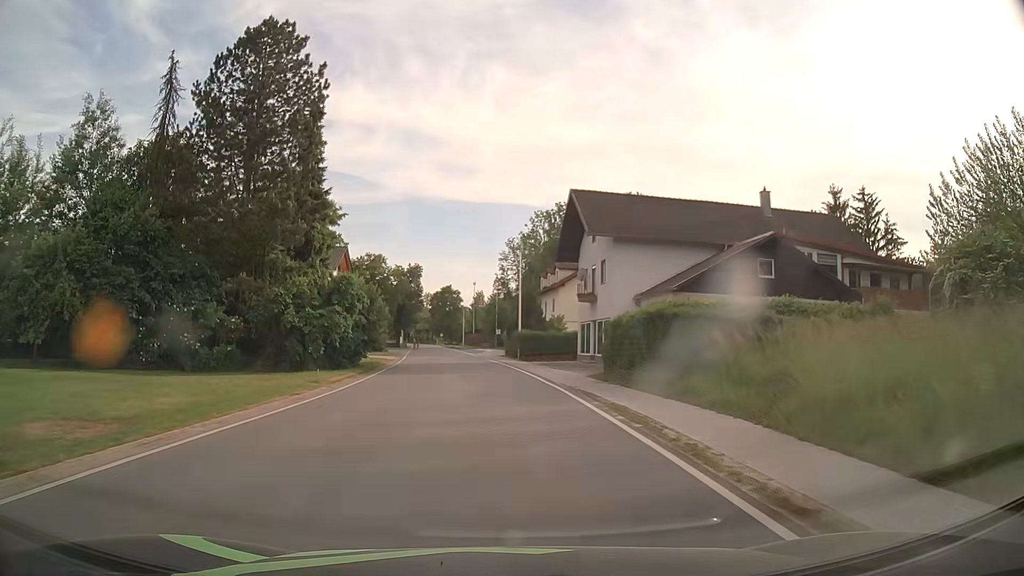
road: secondary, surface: asphalt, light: Day
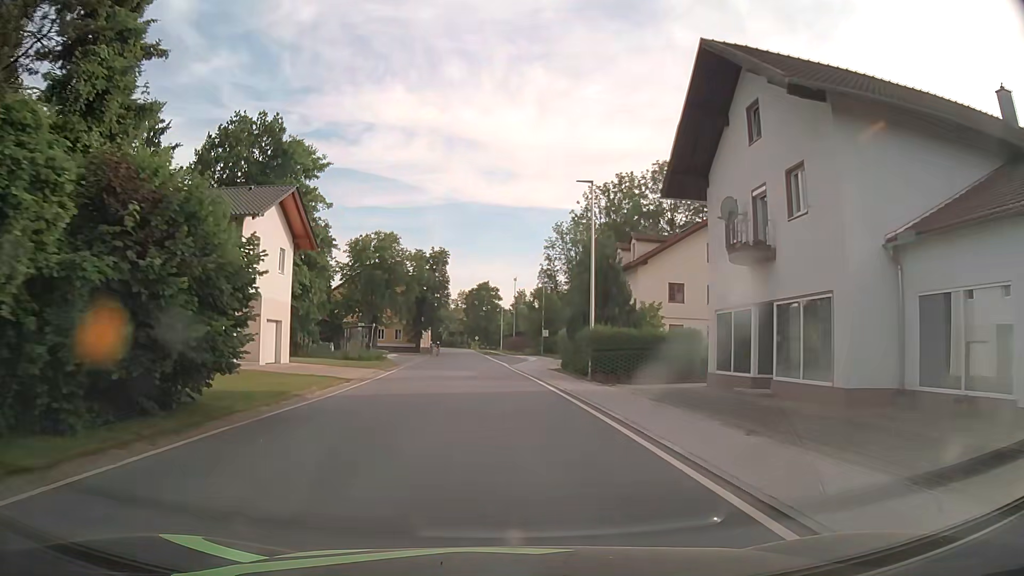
(-0.7, +22.8) m; -3°
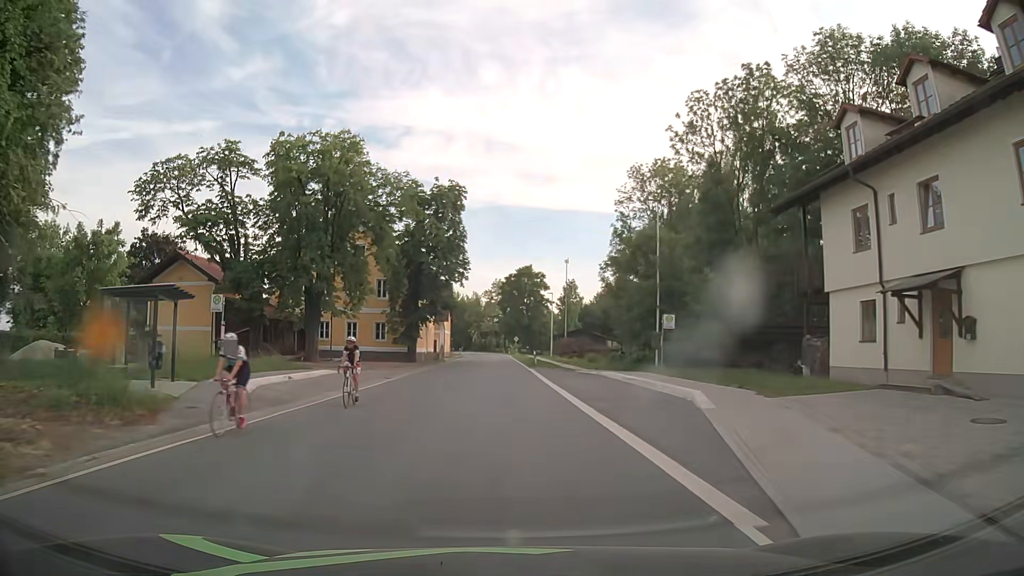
(-1.4, +38.0) m; -3°
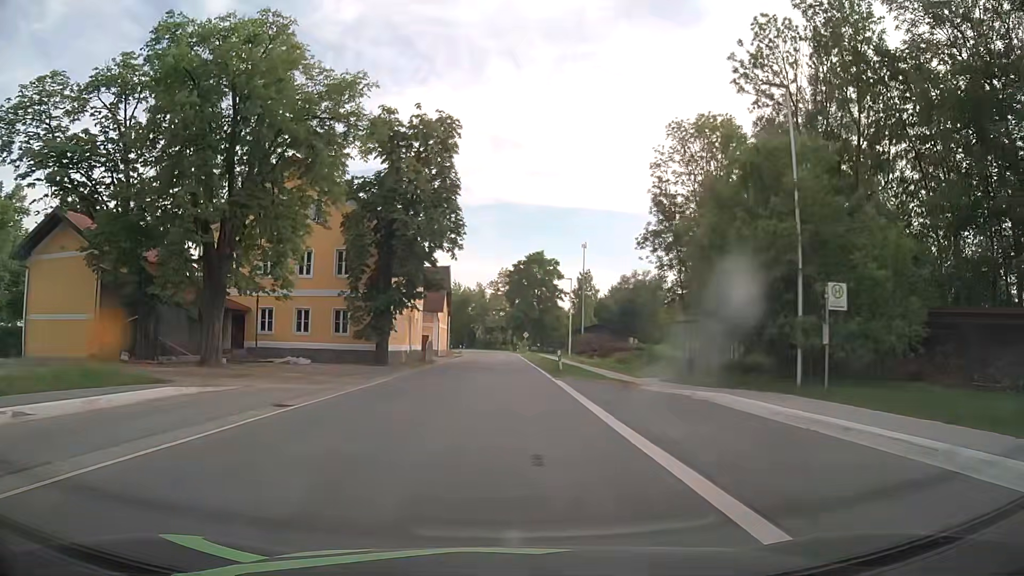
(-0.1, +15.2) m; -1°
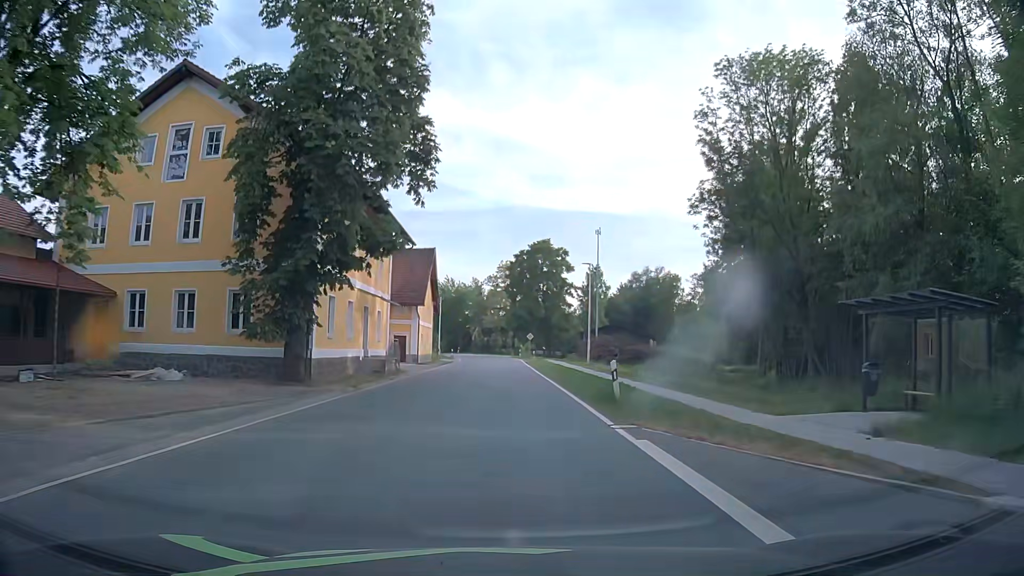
(+0.1, +15.2) m; 0°
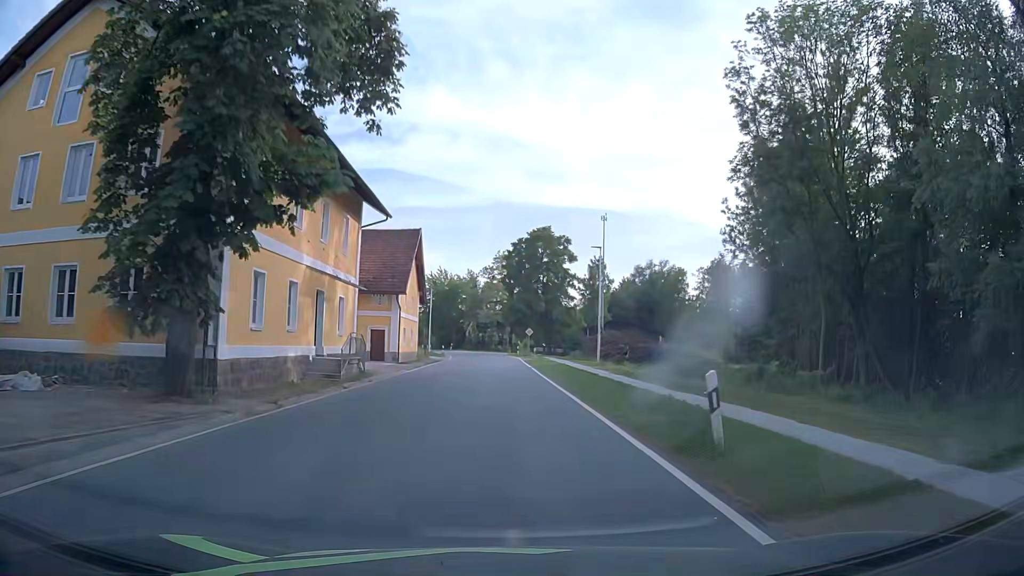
(0.0, +7.6) m; 0°
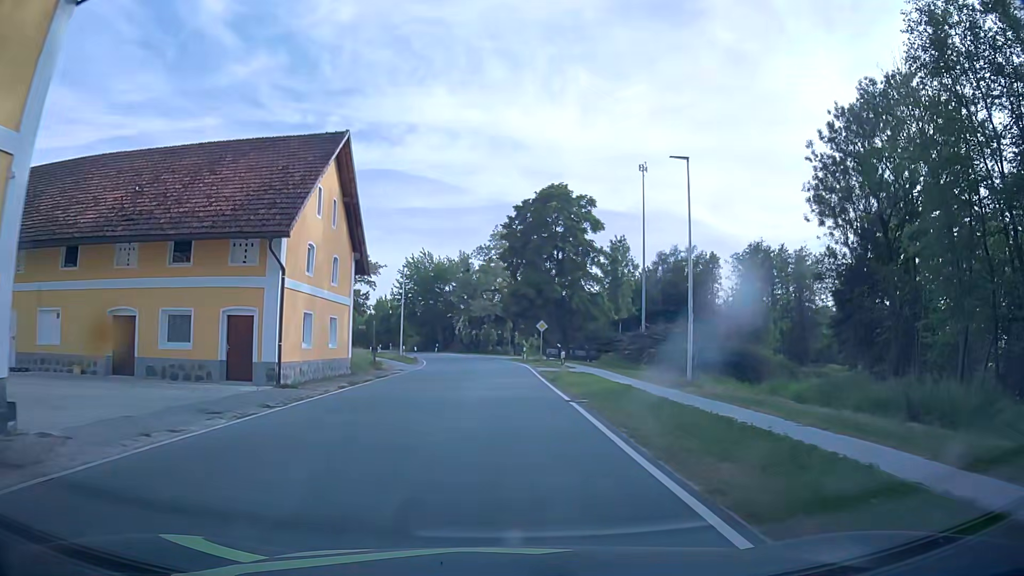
(+0.1, +22.8) m; 0°
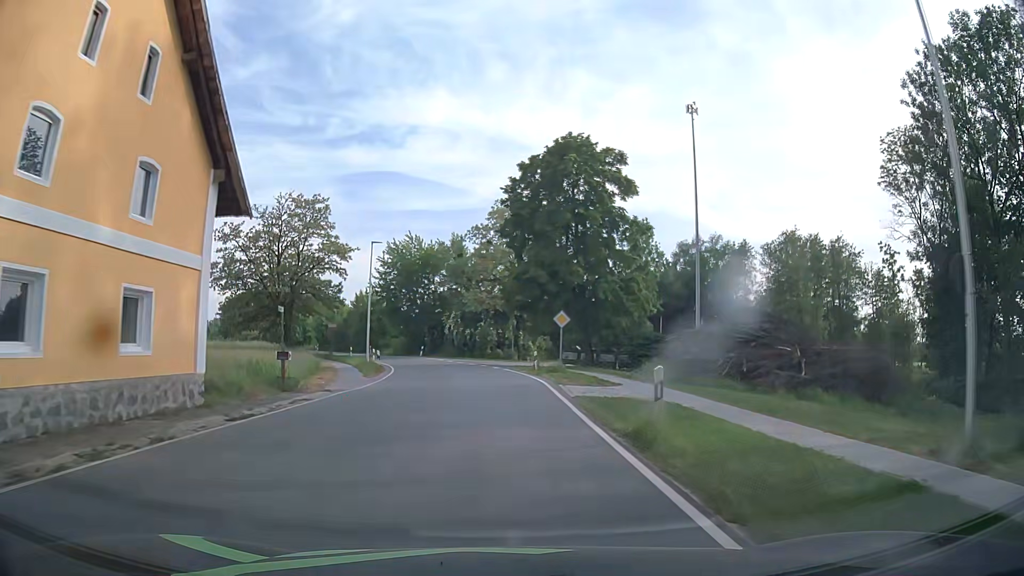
(0.0, +15.2) m; 0°
(0, +10) (0, +20) (-1, +30) (-2, +40) (-5, +50) (-8, +59) (-12, +68) (-17, +77) (-22, +85) (-28, +94) m
